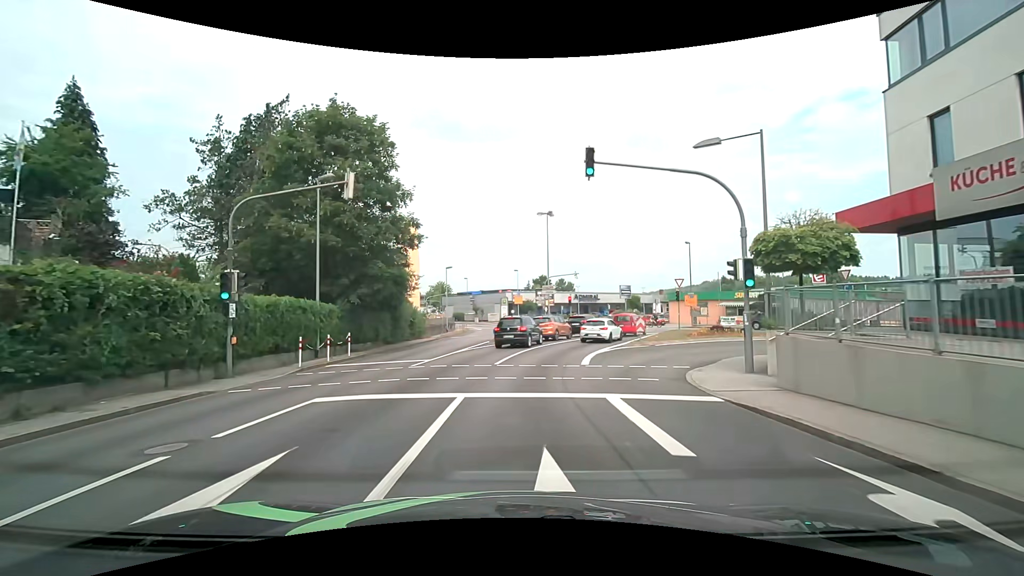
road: tertiary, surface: asphalt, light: Day
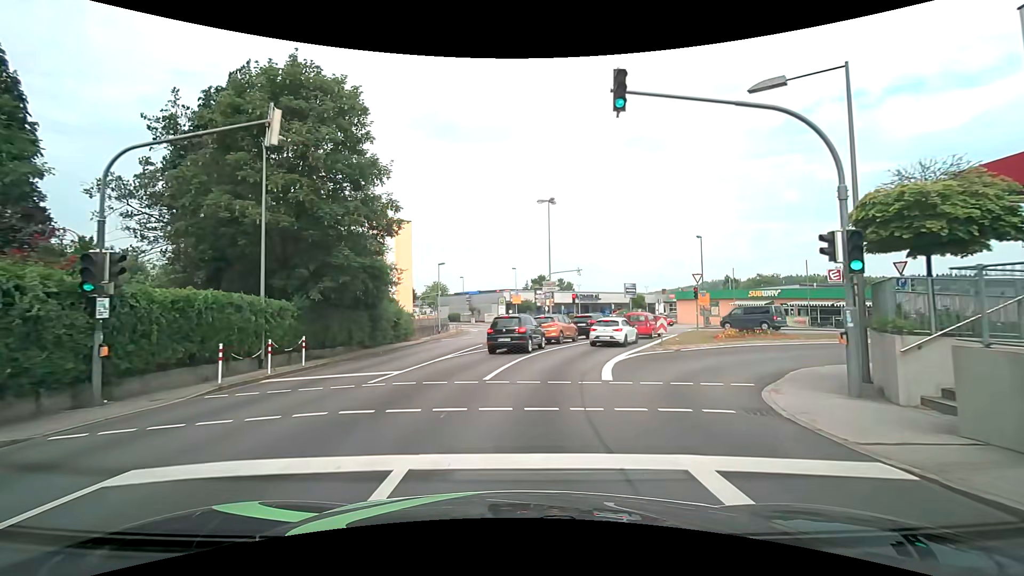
(0.0, +4.5) m; +2°
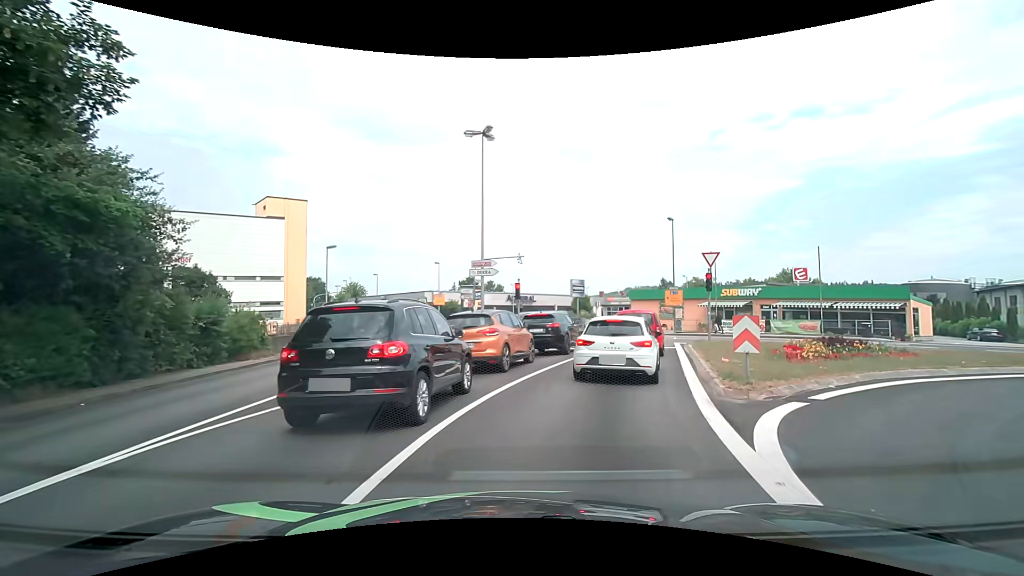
(+0.1, +13.9) m; +7°
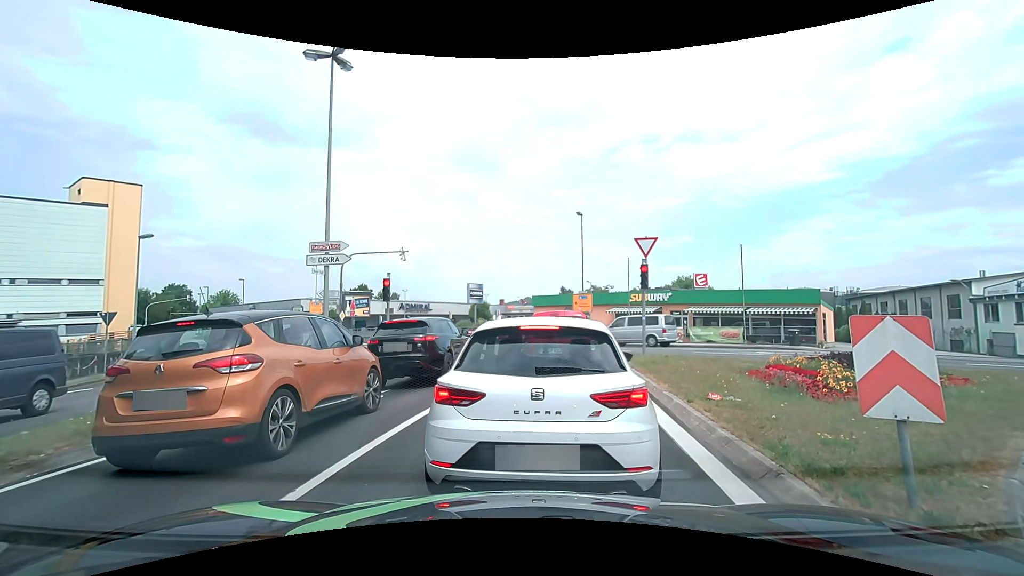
(+0.5, +6.6) m; +10°
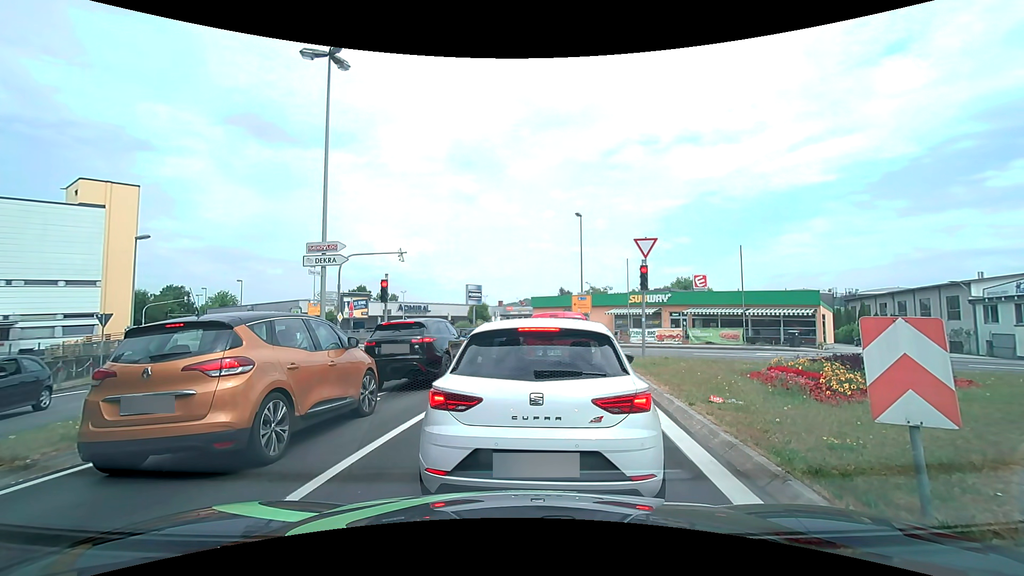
(0.0, +0.2) m; 0°
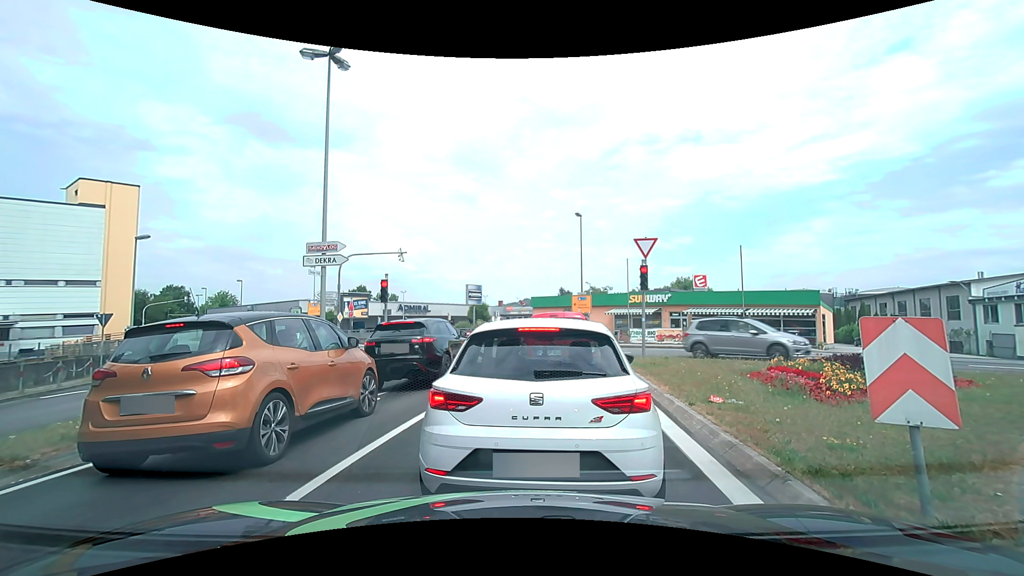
(0.0, 0.0) m; 0°
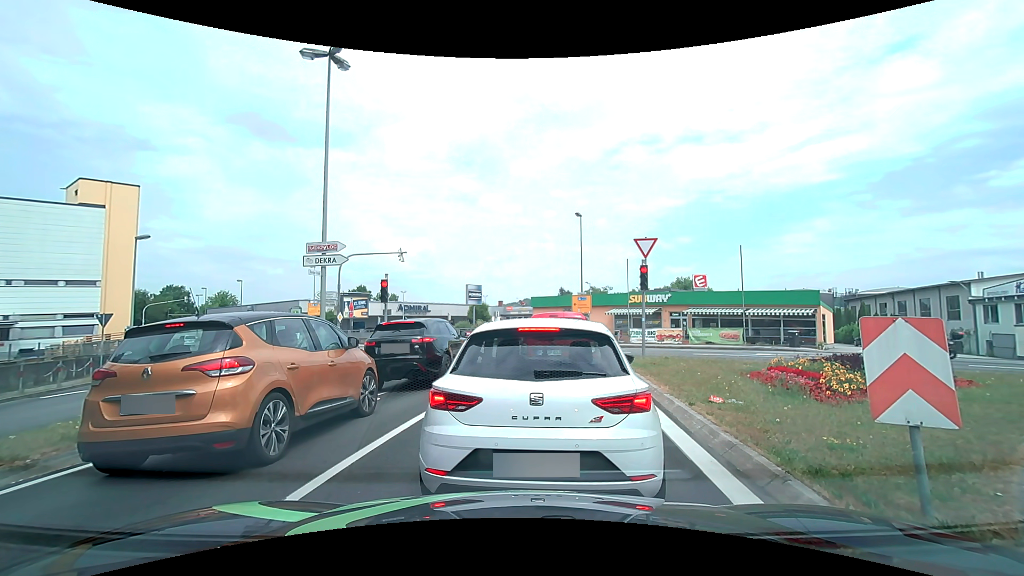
(0.0, 0.0) m; 0°
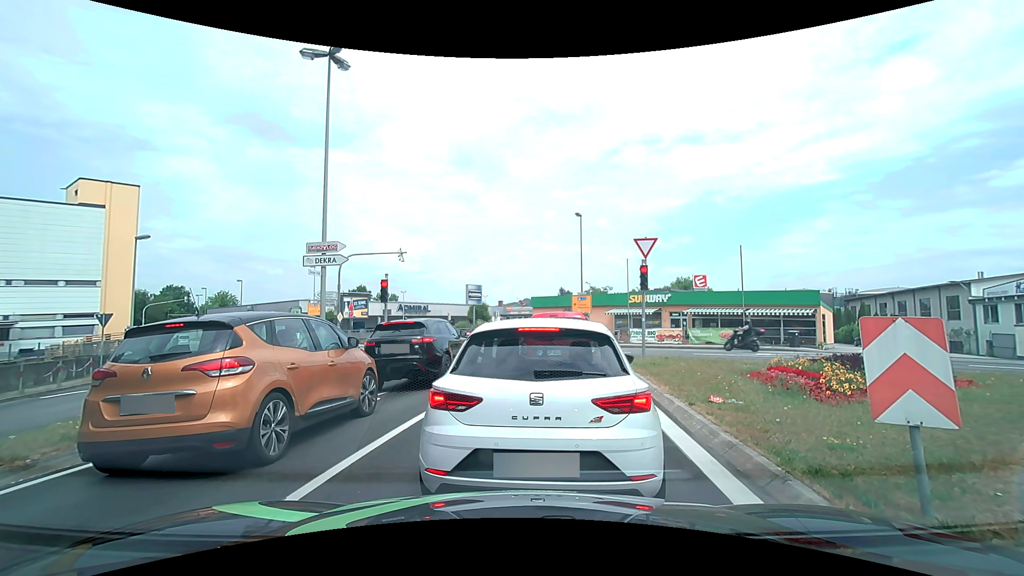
(0.0, 0.0) m; 0°
